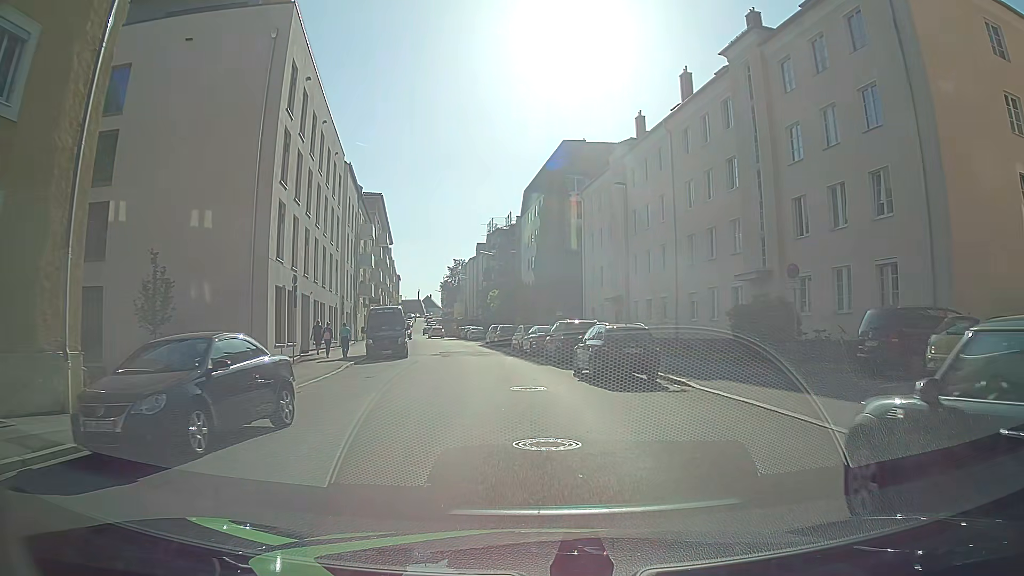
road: tertiary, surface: asphalt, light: Day
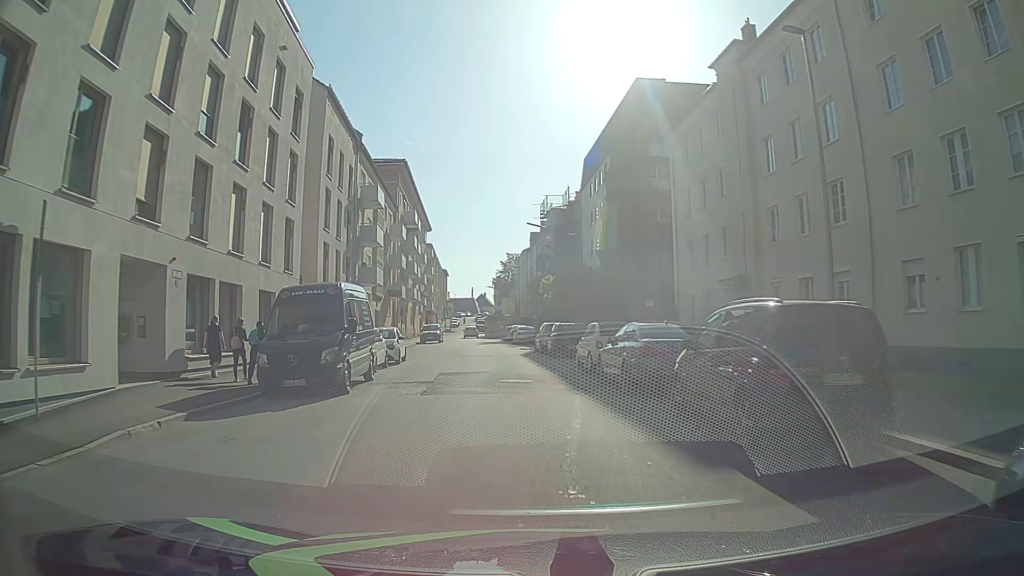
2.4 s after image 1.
(-0.9, +17.8) m; -5°
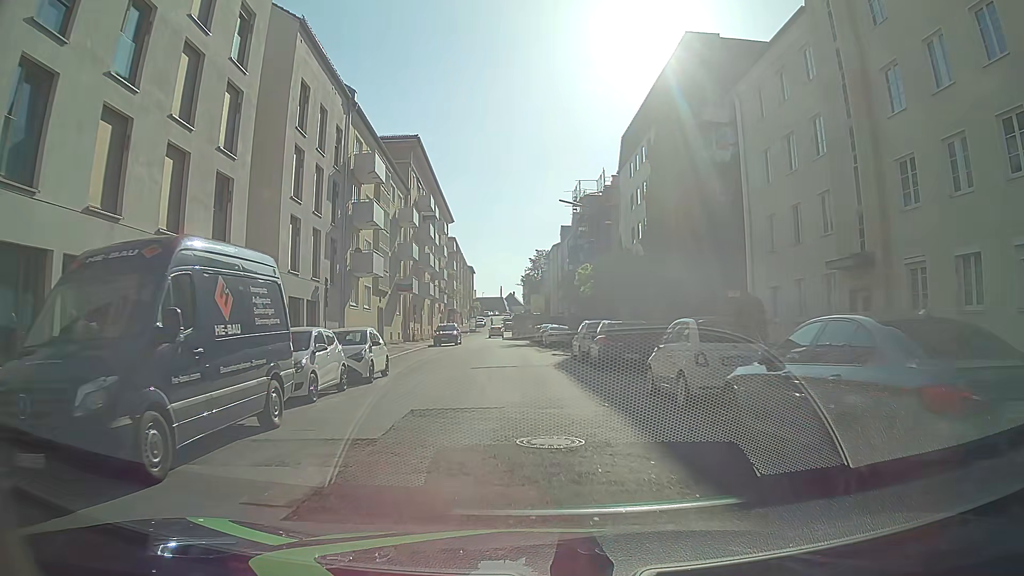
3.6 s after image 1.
(-0.4, +8.9) m; -3°
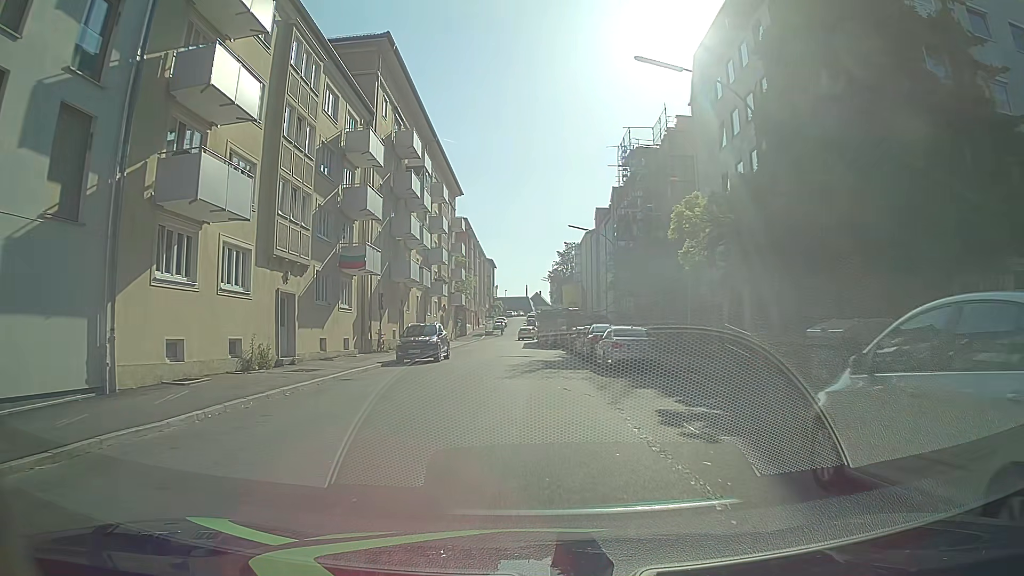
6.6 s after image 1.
(-0.4, +22.3) m; -2°
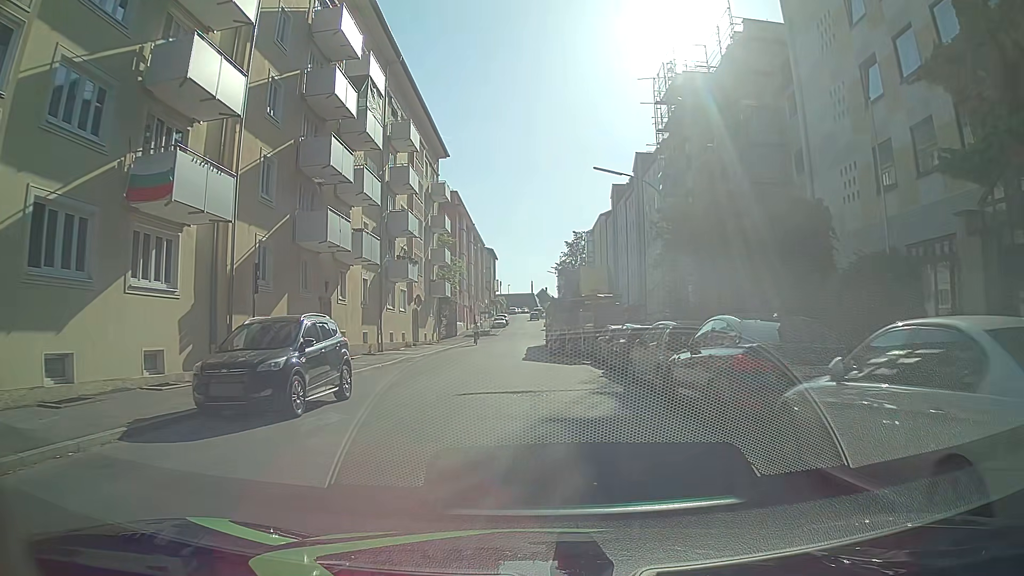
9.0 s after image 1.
(-0.1, +17.8) m; 0°
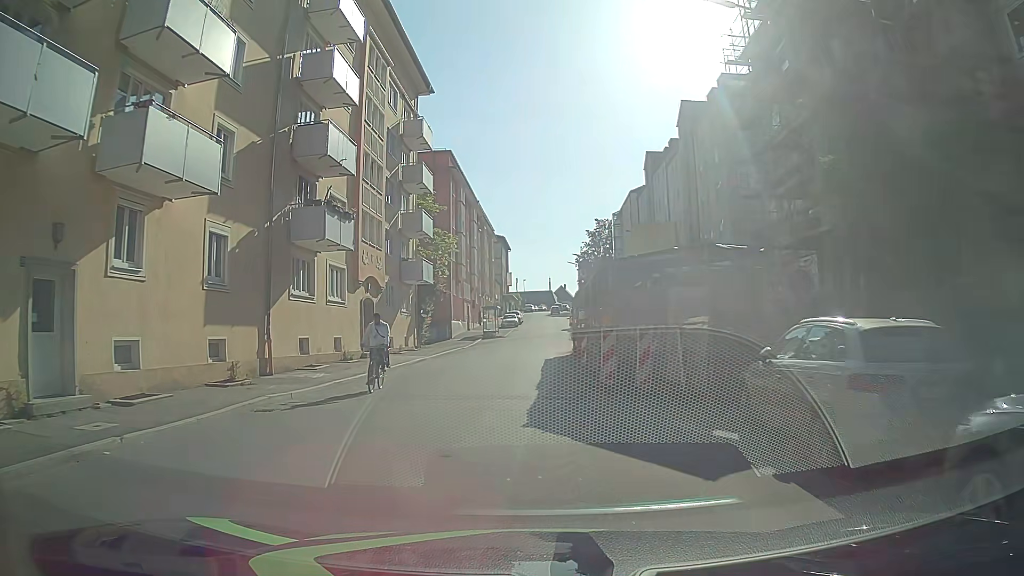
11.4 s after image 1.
(-0.1, +17.9) m; 0°
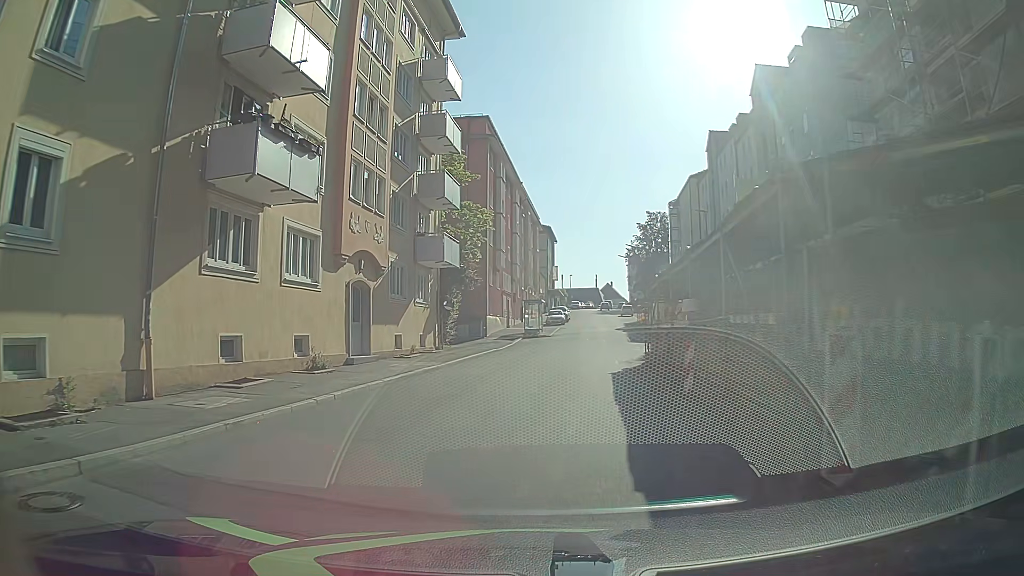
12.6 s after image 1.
(-0.5, +8.9) m; -5°
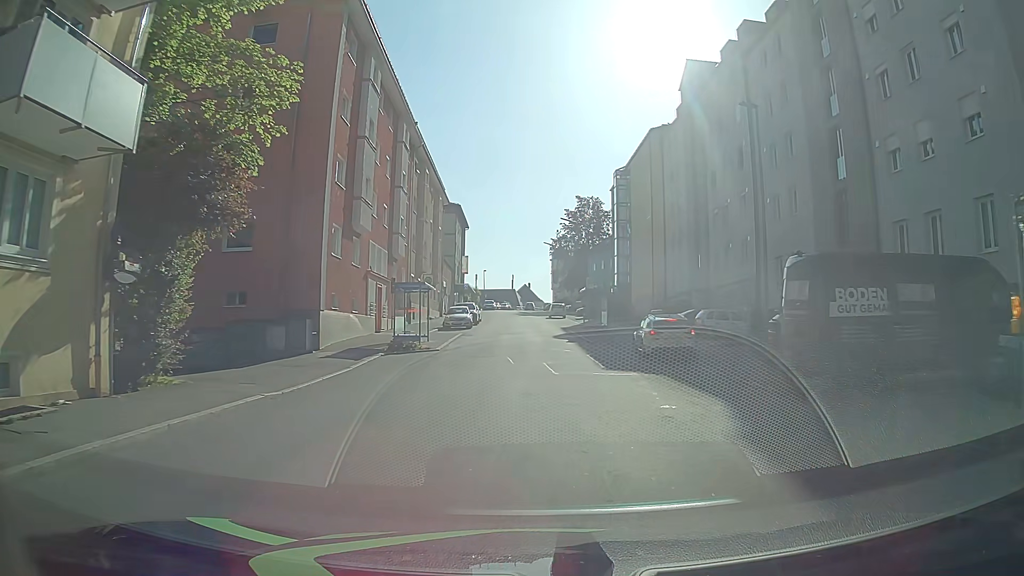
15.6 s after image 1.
(+1.2, +22.3) m; +6°
